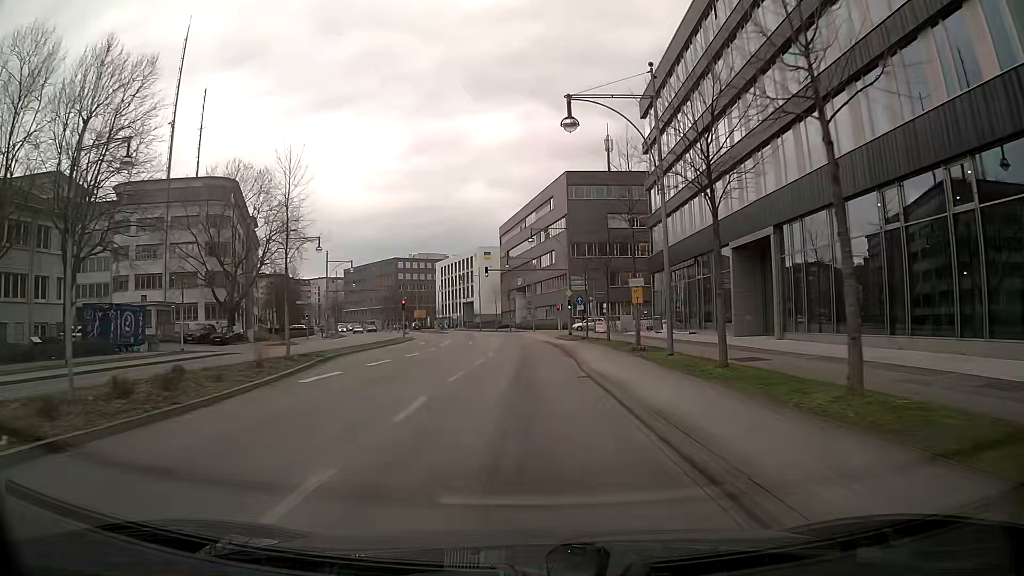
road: primary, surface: asphalt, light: Day
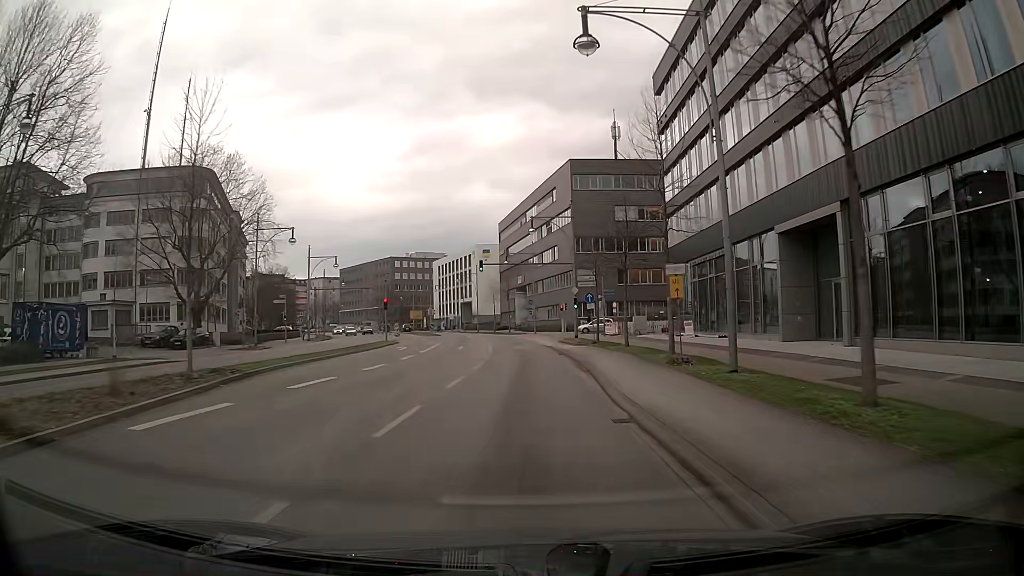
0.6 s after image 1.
(0.0, +7.1) m; -1°
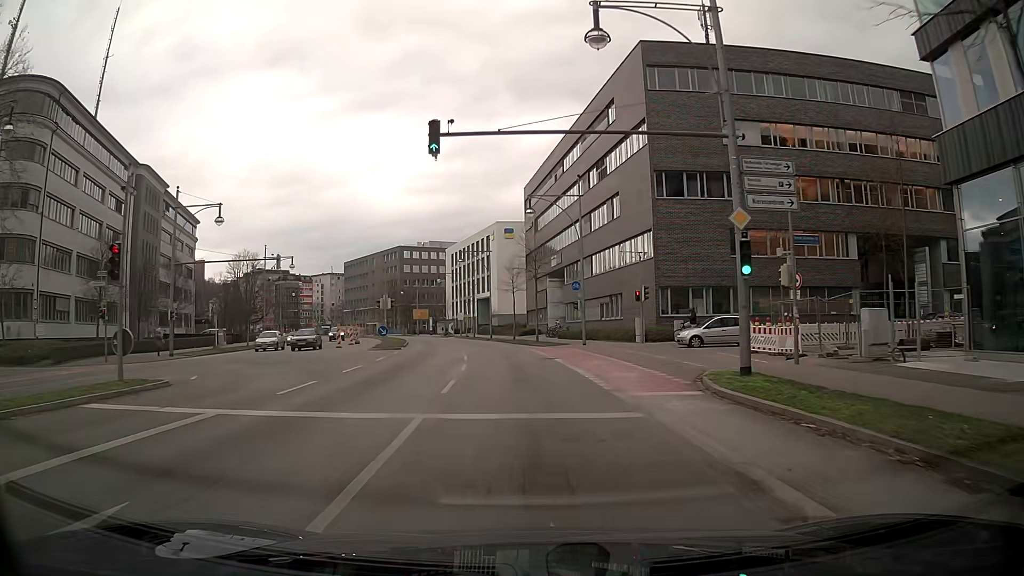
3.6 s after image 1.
(-0.4, +35.5) m; -1°
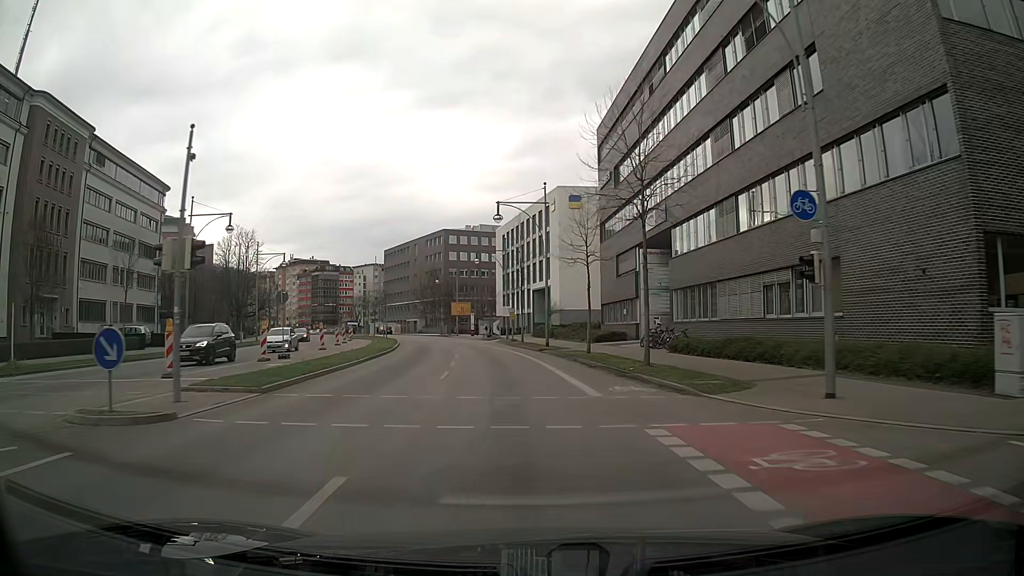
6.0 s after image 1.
(-1.2, +28.4) m; -7°
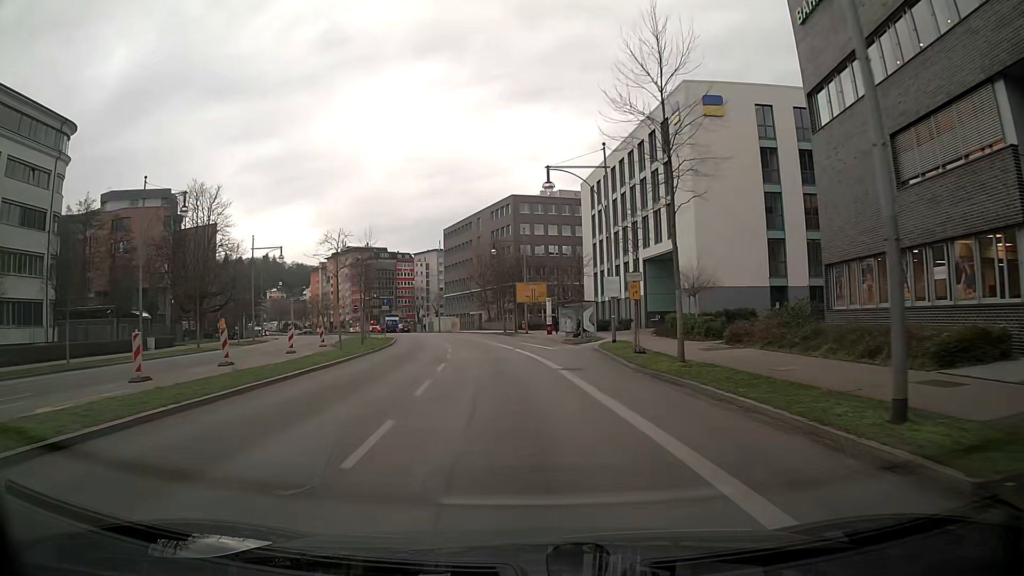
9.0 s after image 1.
(-2.1, +35.4) m; -7°
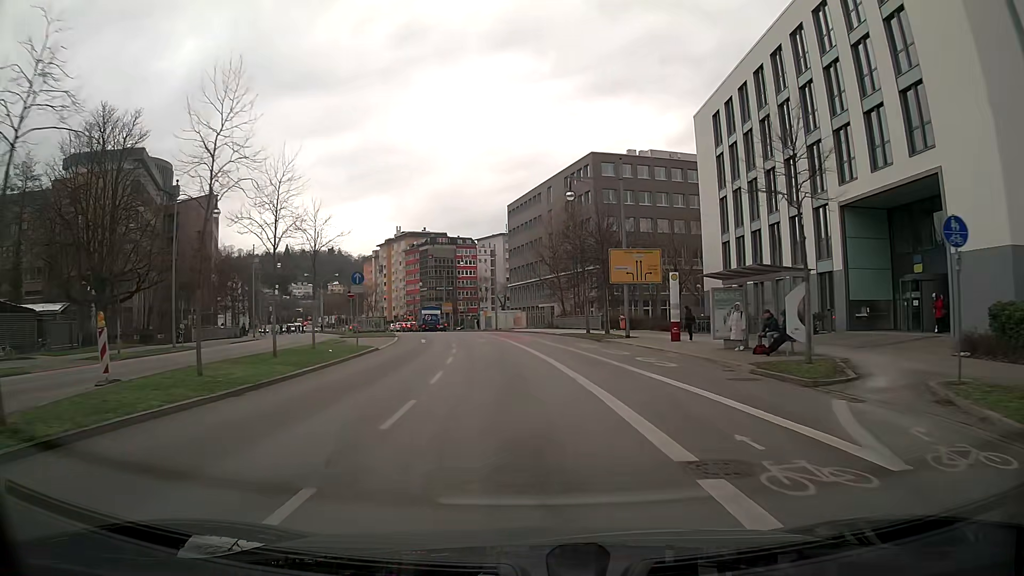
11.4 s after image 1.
(-1.6, +27.9) m; -6°
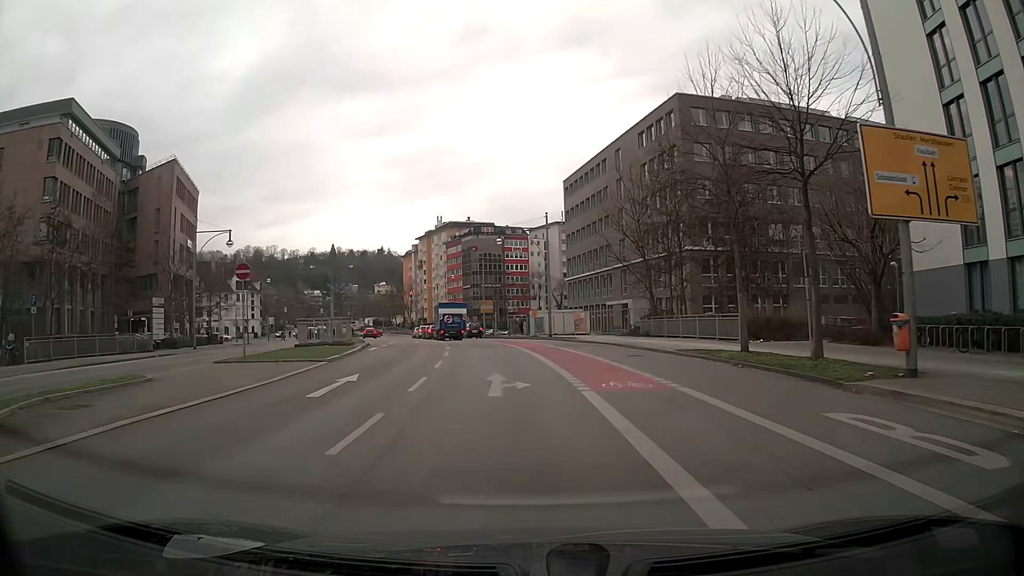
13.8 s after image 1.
(-1.2, +25.6) m; -6°
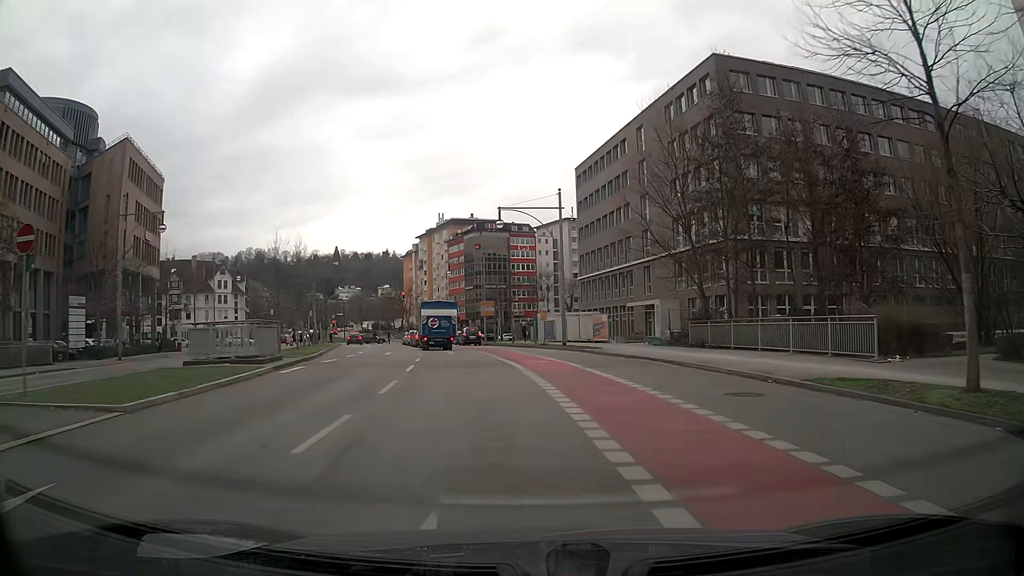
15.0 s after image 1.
(-0.1, +11.9) m; 0°
(0, +10) (0, +20) (0, +30) (0, +40) (-2, +50) (-4, +60) (-7, +69) (-9, +79) (-8, +89) (-5, +98) m
